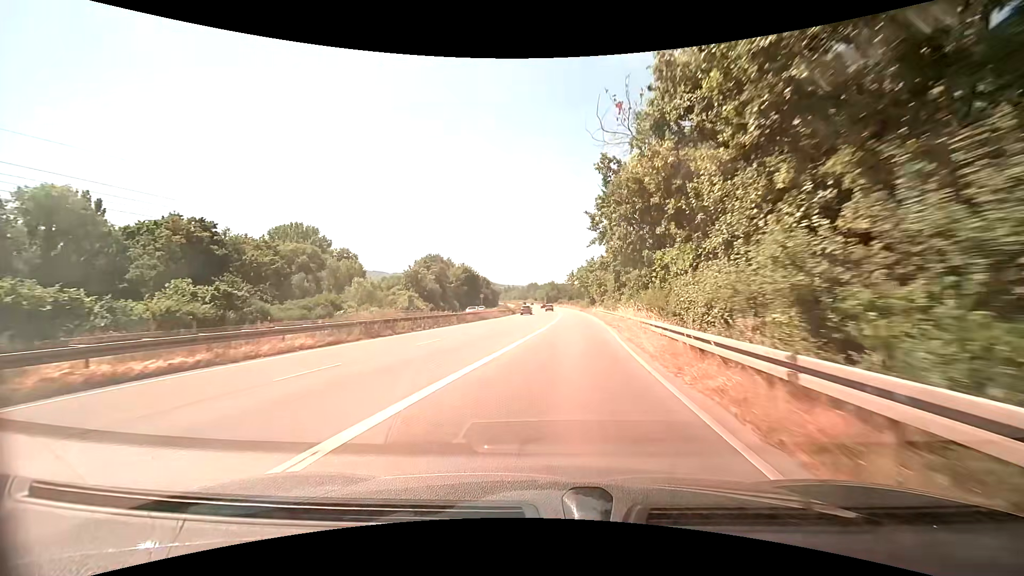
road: trunk_link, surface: asphalt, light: Day
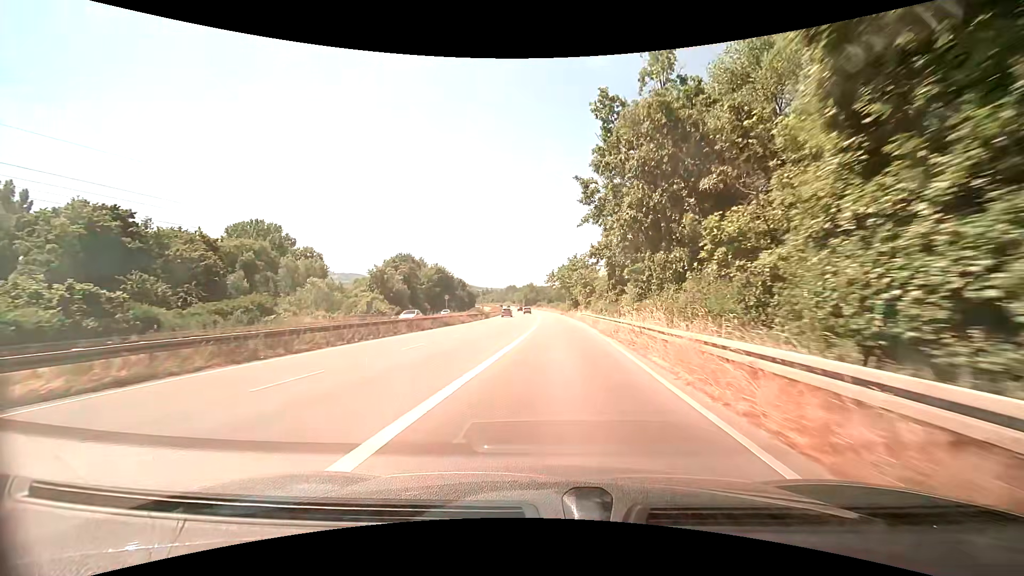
(+0.3, +9.8) m; +3°
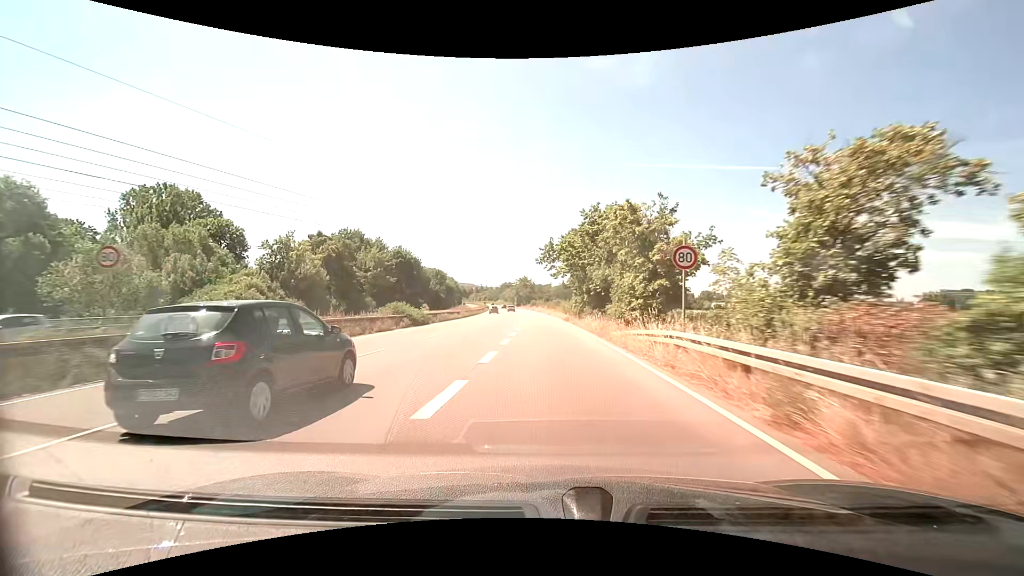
(+0.6, +40.8) m; 0°
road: trunk
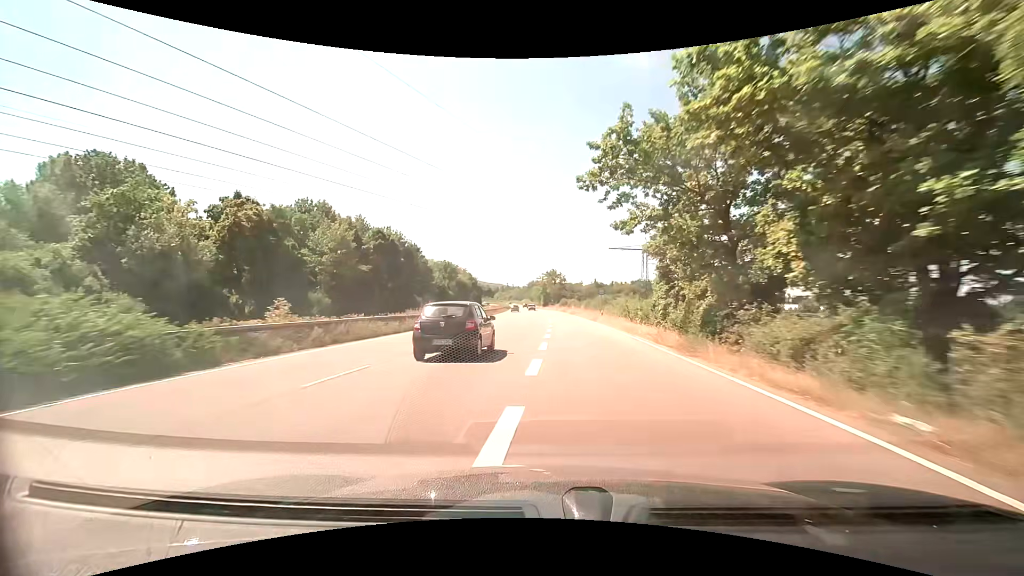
(-0.9, +32.4) m; -3°
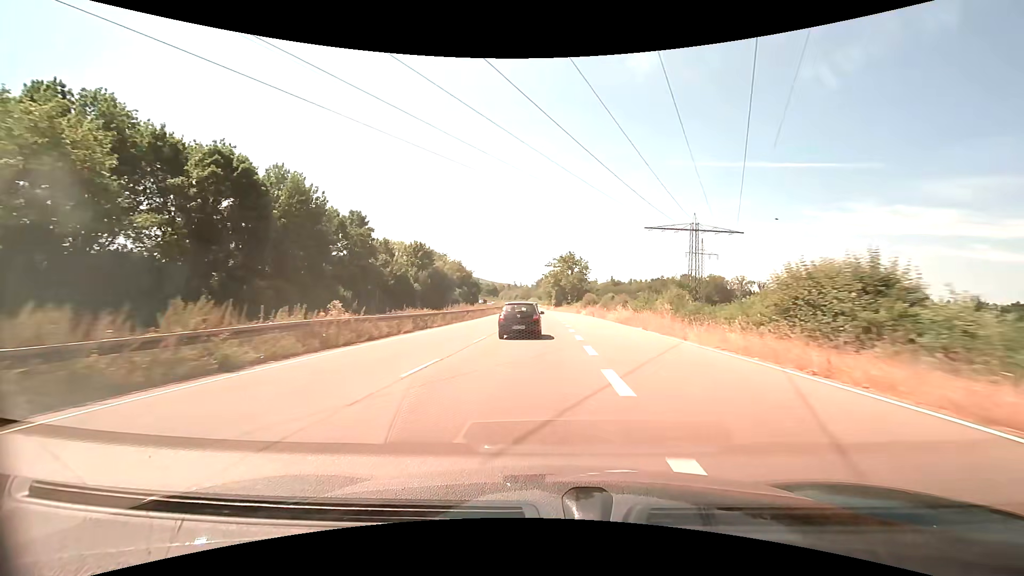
(-0.6, +44.3) m; -1°
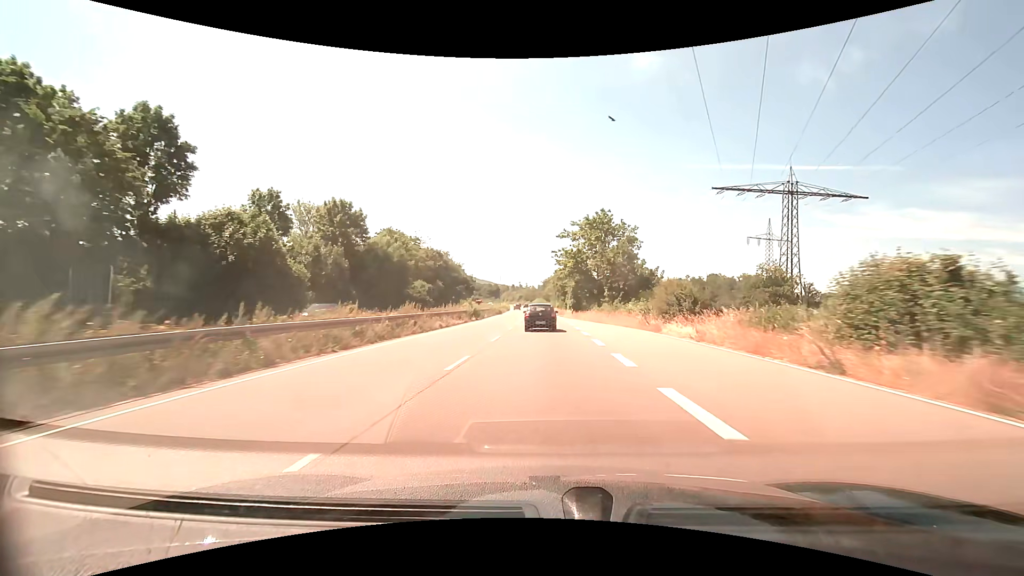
(-0.4, +44.2) m; -1°
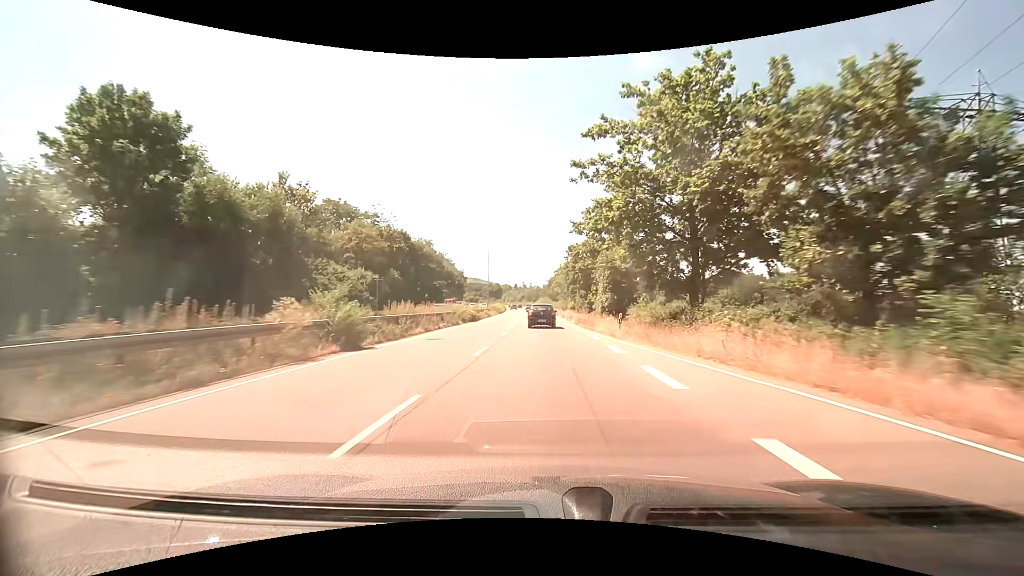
(-0.2, +33.1) m; -1°
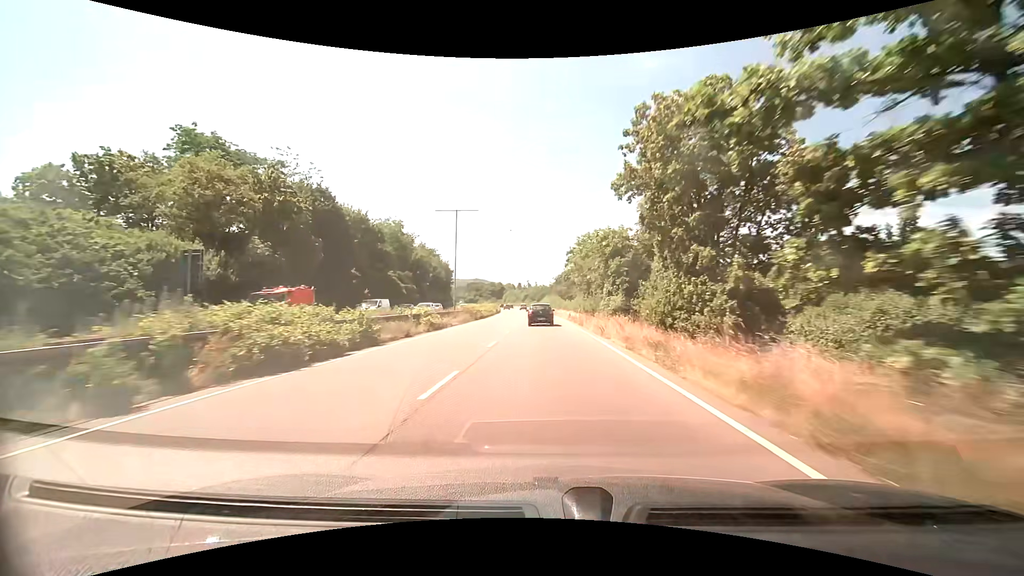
(-0.2, +33.4) m; -1°
(0, +10) (0, +20) (0, +30) (0, +40) (-1, +50) (-1, +60) (-1, +70) (-2, +80) (-2, +90) (-3, +100) m
